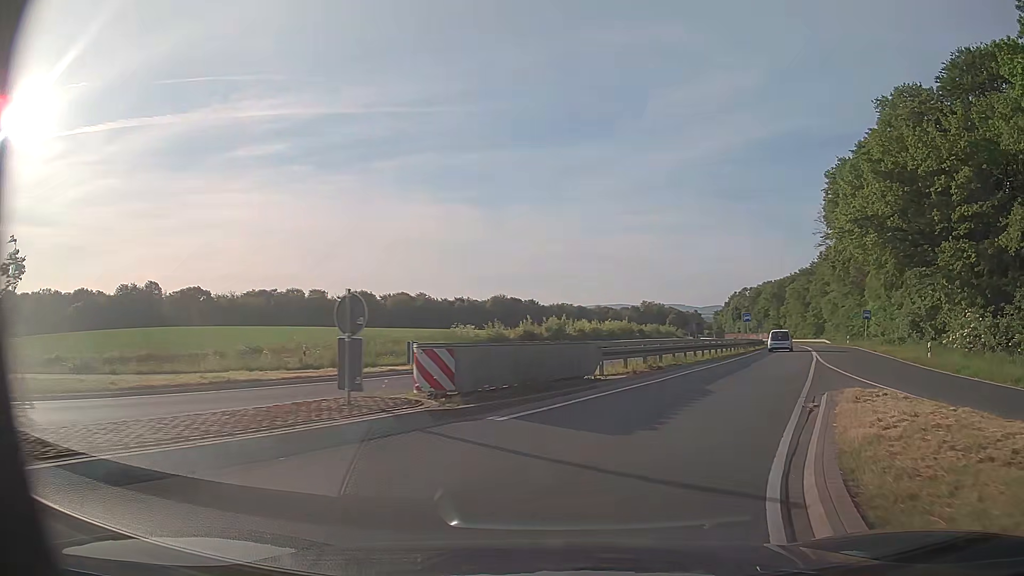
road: trunk_link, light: Day
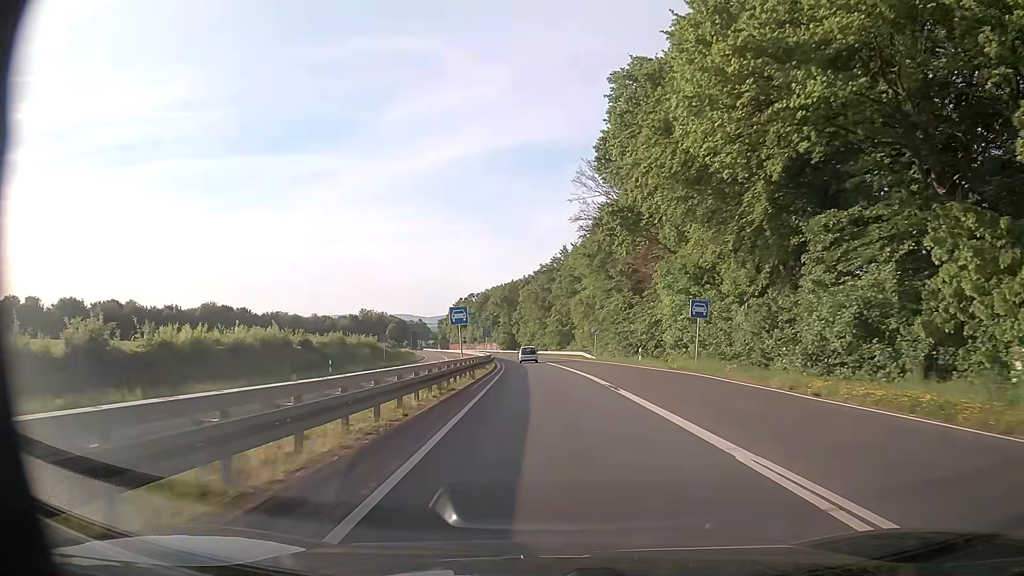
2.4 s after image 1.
(+8.8, +28.8) m; +23°
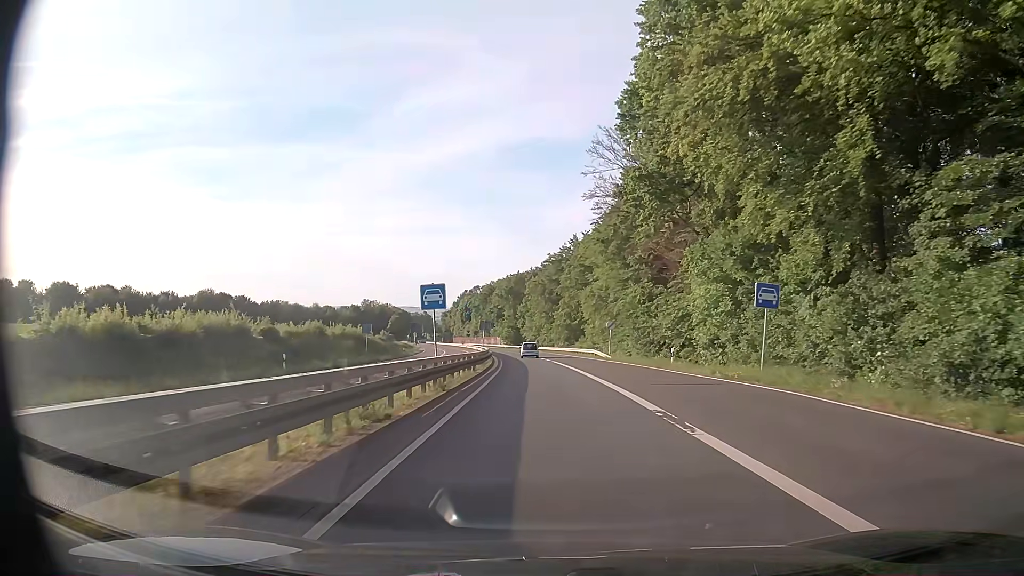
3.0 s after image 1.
(0.0, +9.2) m; -1°
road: trunk
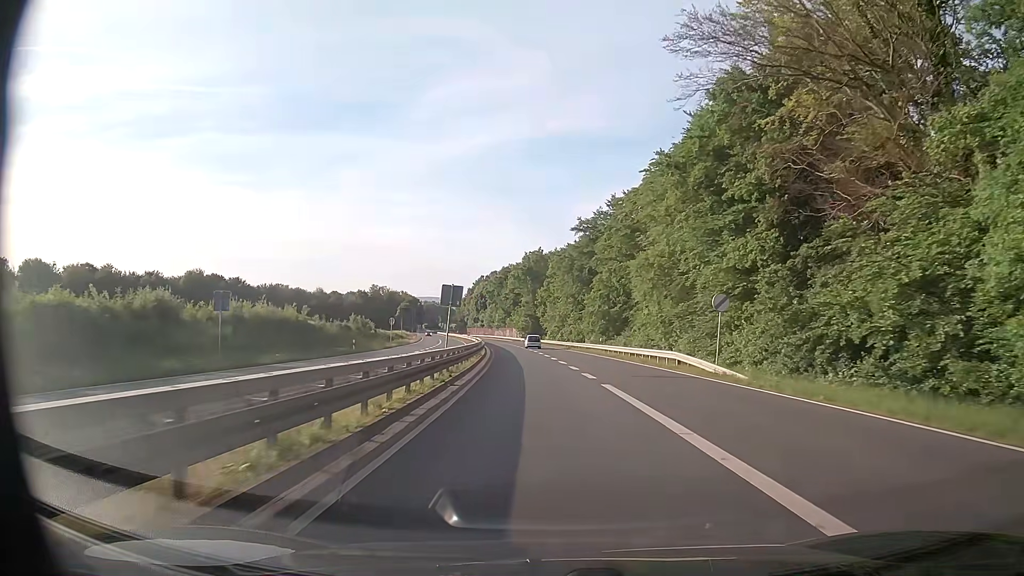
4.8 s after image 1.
(-0.5, +30.9) m; -2°
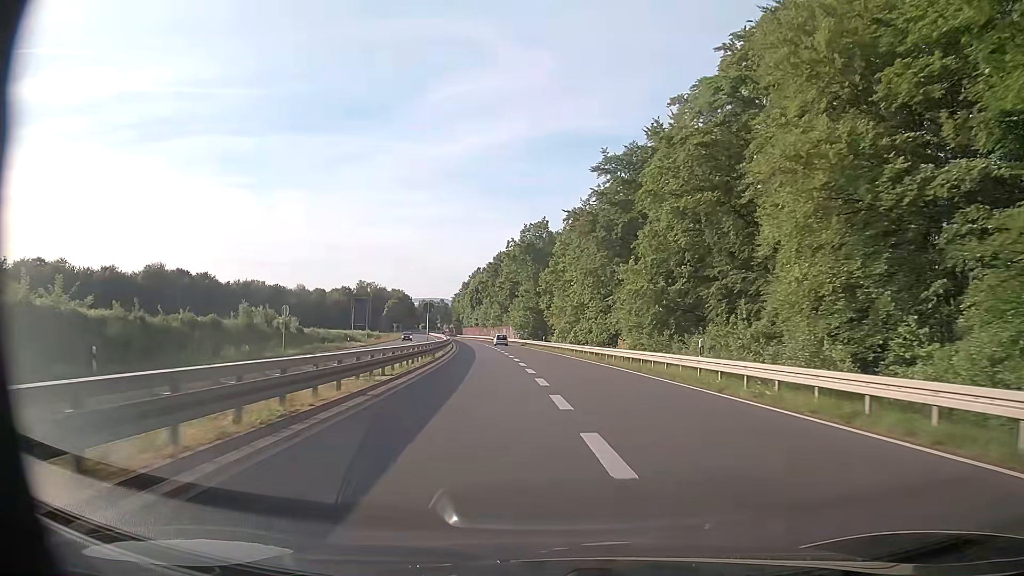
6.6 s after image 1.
(-0.2, +34.4) m; 0°
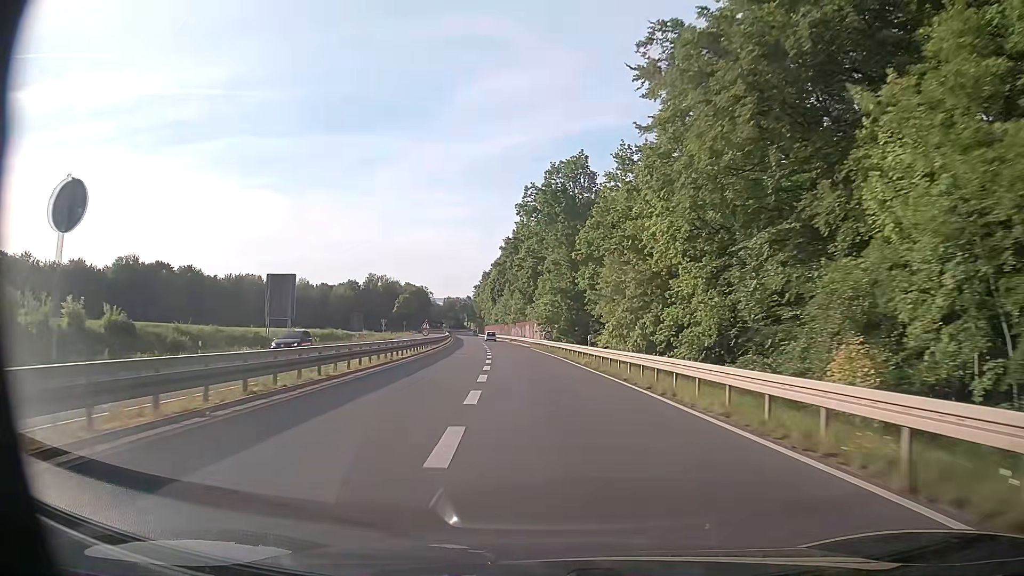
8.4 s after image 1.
(-0.7, +36.0) m; -3°
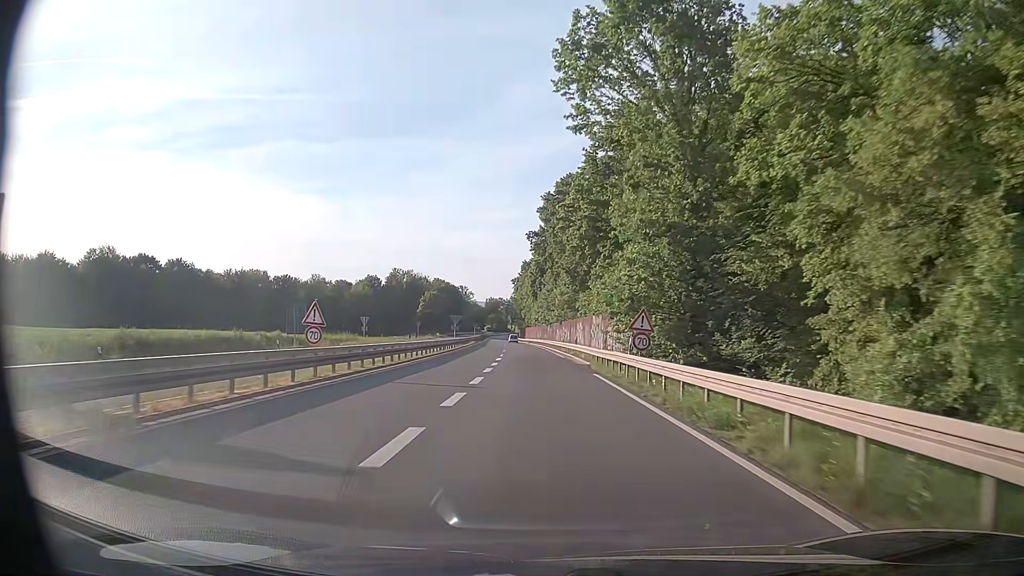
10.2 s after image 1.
(-1.4, +36.3) m; -4°
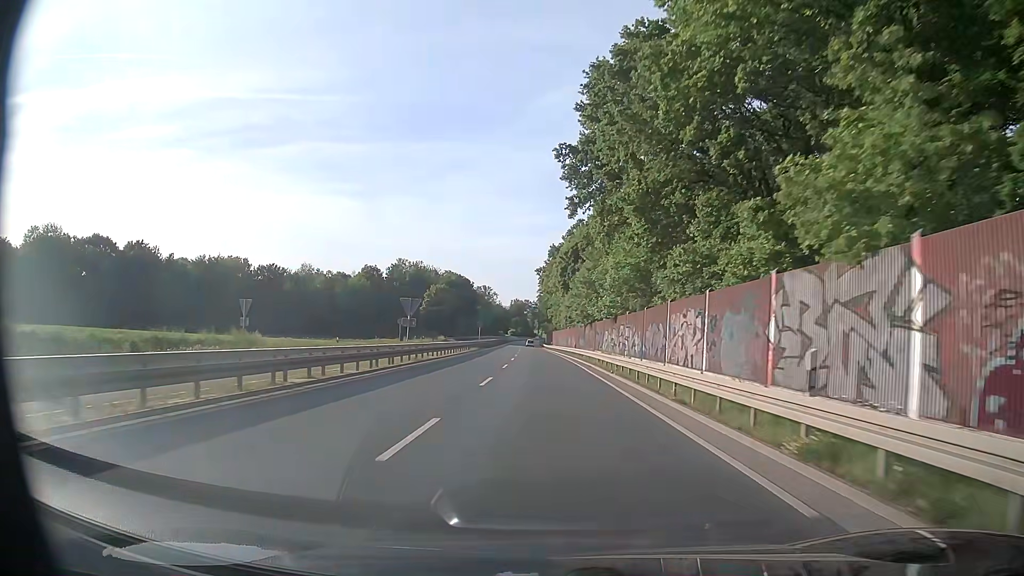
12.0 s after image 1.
(-1.0, +36.3) m; -2°
(0, +10) (0, +20) (0, +30) (-1, +40) (-1, +50) (-1, +60) (-2, +70) (-2, +80) (-2, +90) (-3, +100) m
